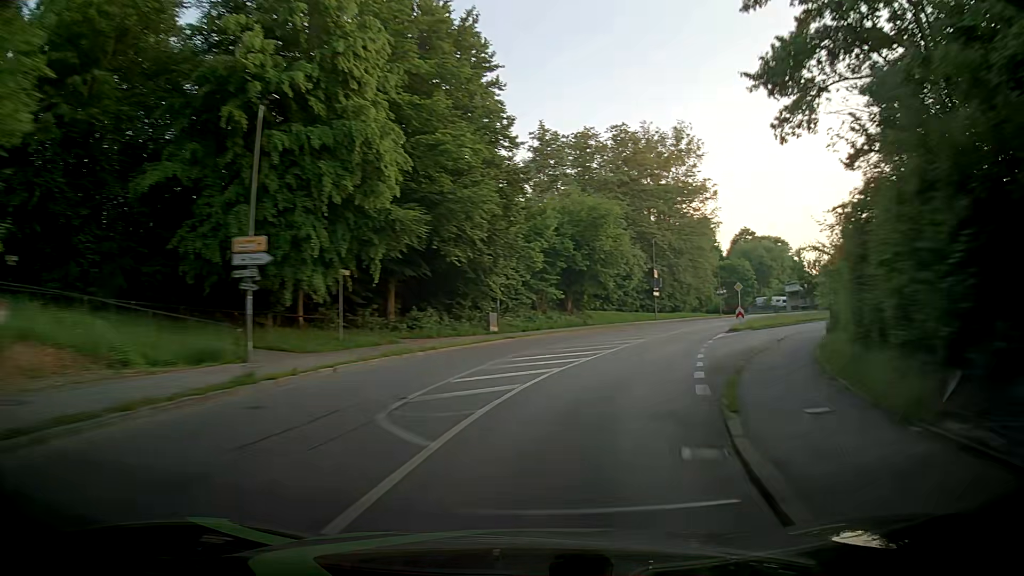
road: unclassified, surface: asphalt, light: Day
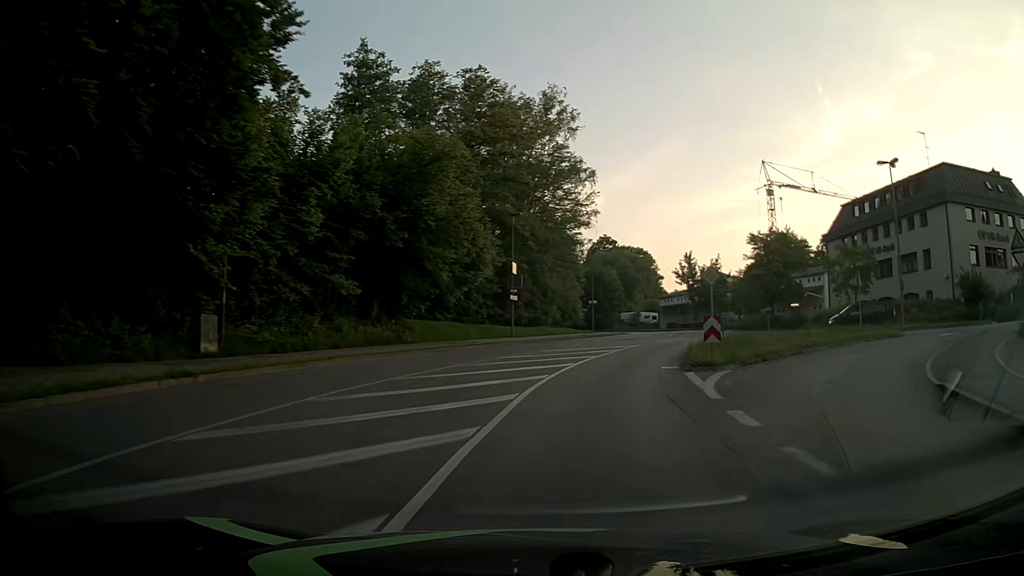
(+2.4, +21.2) m; +14°
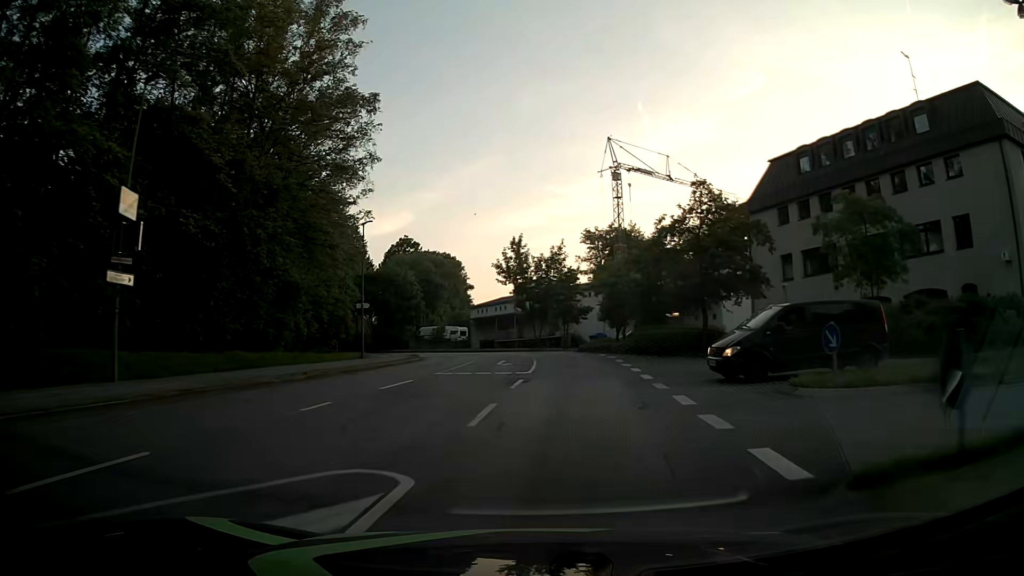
(+4.3, +27.5) m; +17°
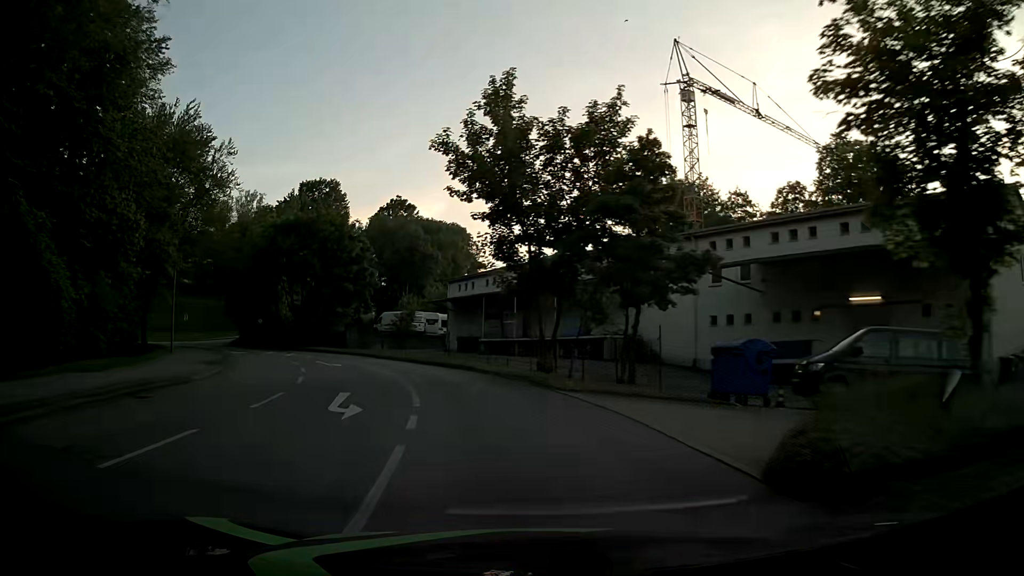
(+1.0, +36.2) m; -2°
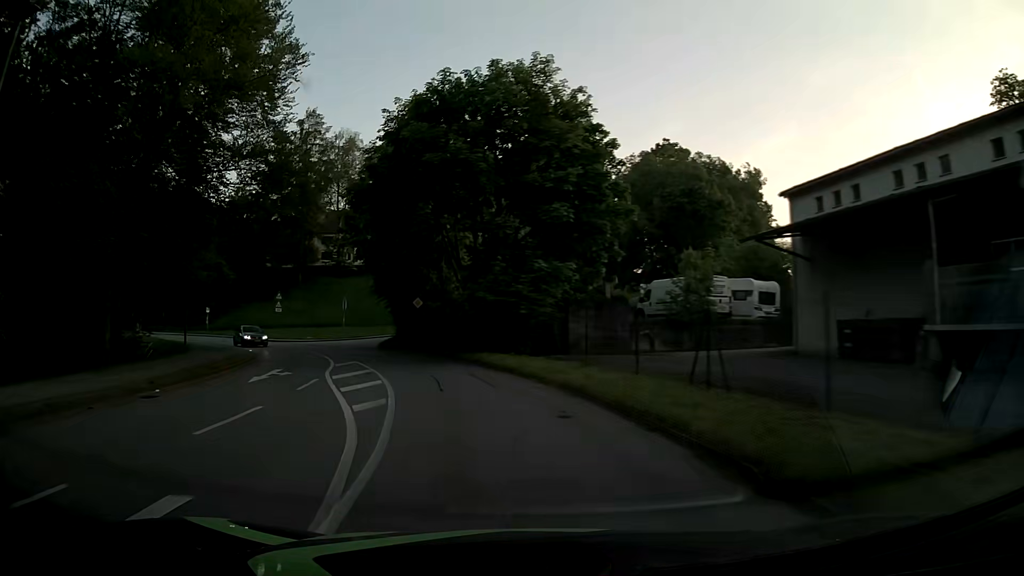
(-5.8, +29.2) m; -24°
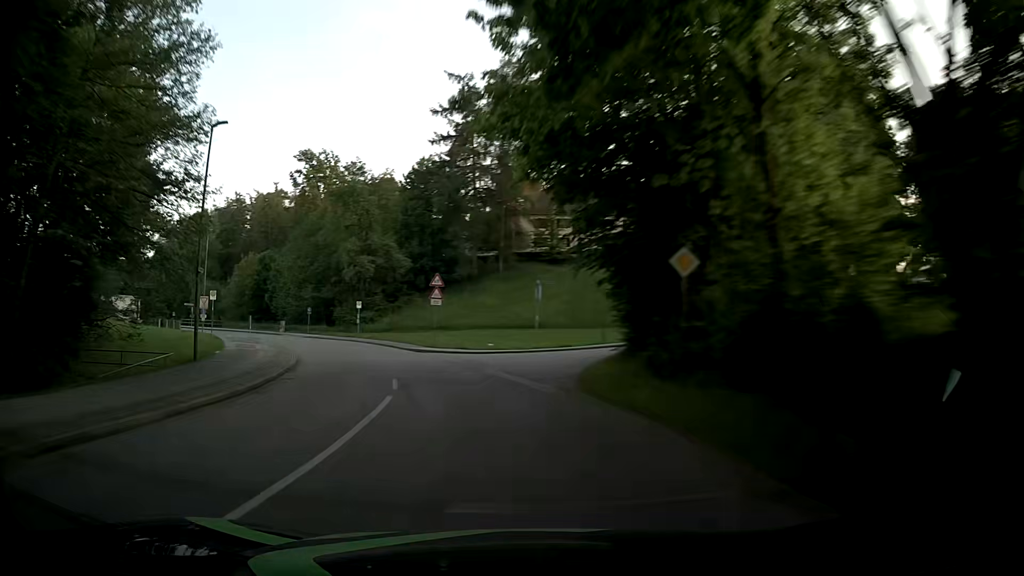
(-3.9, +22.3) m; -20°
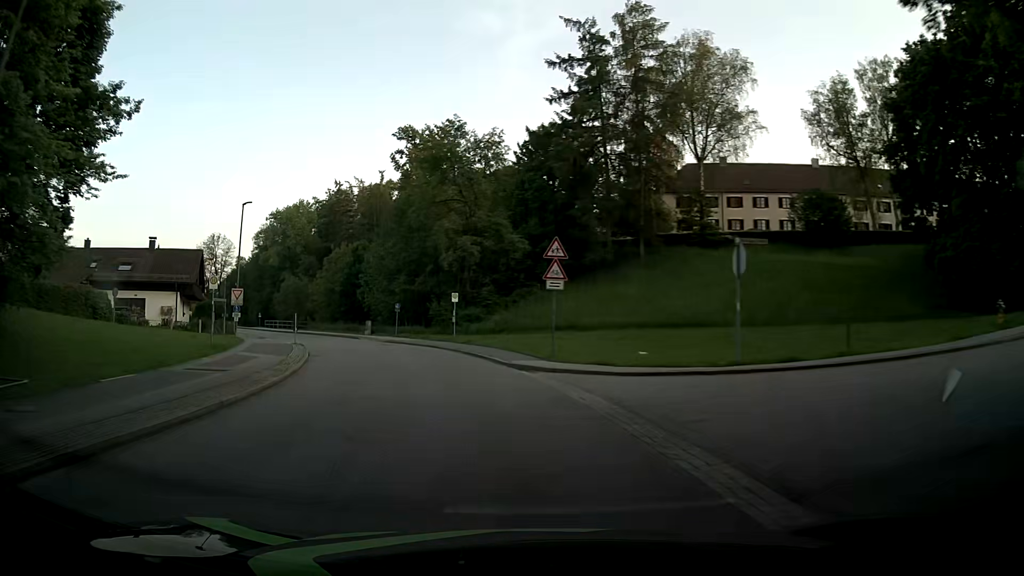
(-1.4, +15.3) m; -11°
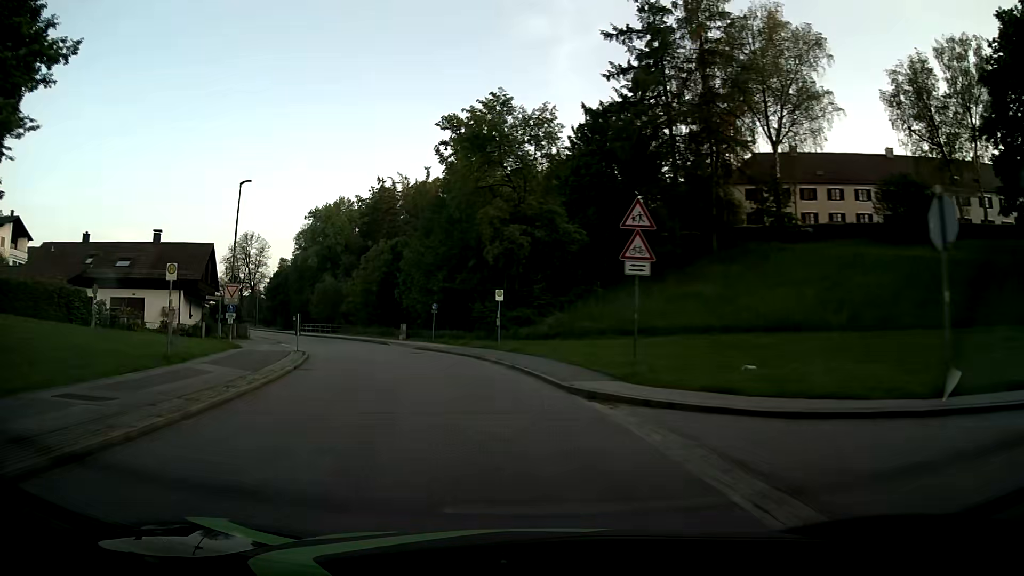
(-0.2, +7.7) m; -4°
(0, +10) (-2, +20) (-5, +29) (-8, +39) (-13, +48) (-18, +57) (-23, +65) (-28, +74) (-33, +82) (-39, +90) m
